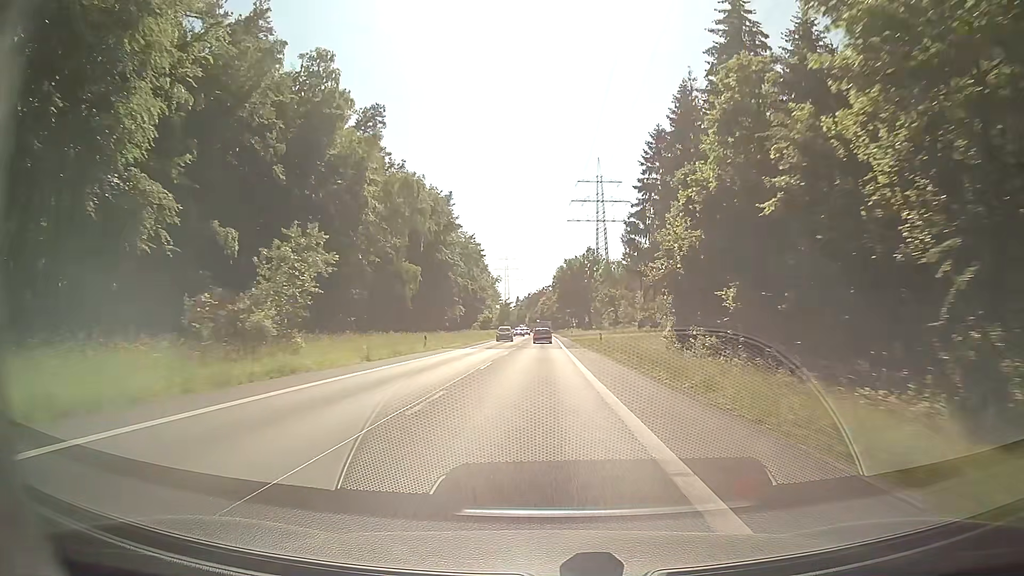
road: secondary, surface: asphalt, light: Day
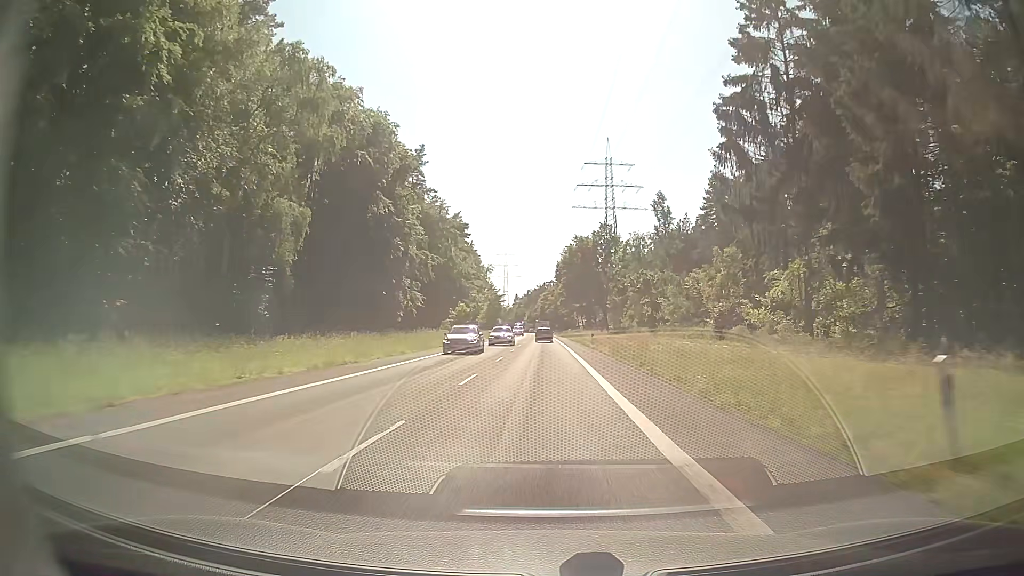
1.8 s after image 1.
(+0.4, +39.0) m; 0°
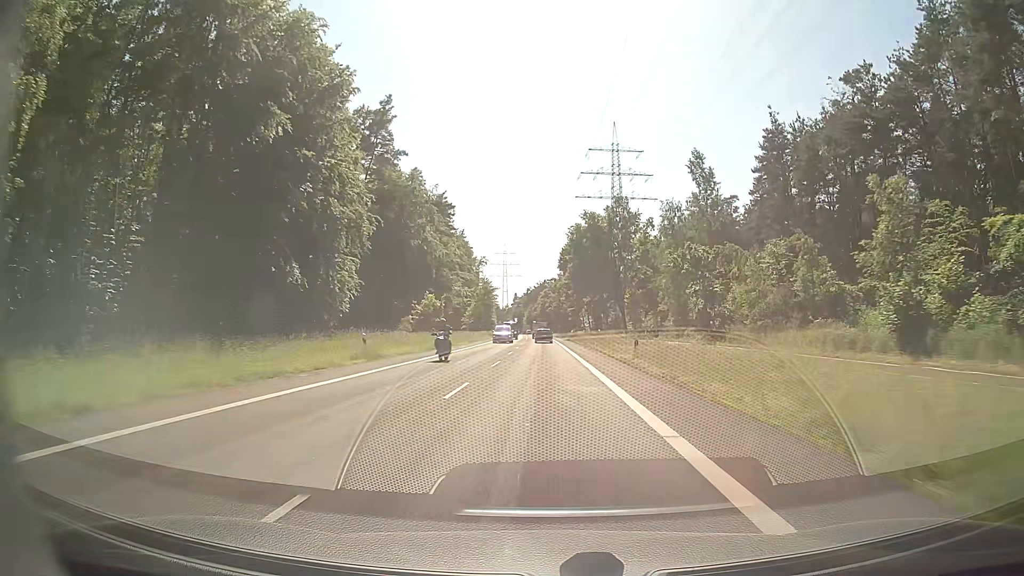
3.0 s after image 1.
(0.0, +25.9) m; 0°
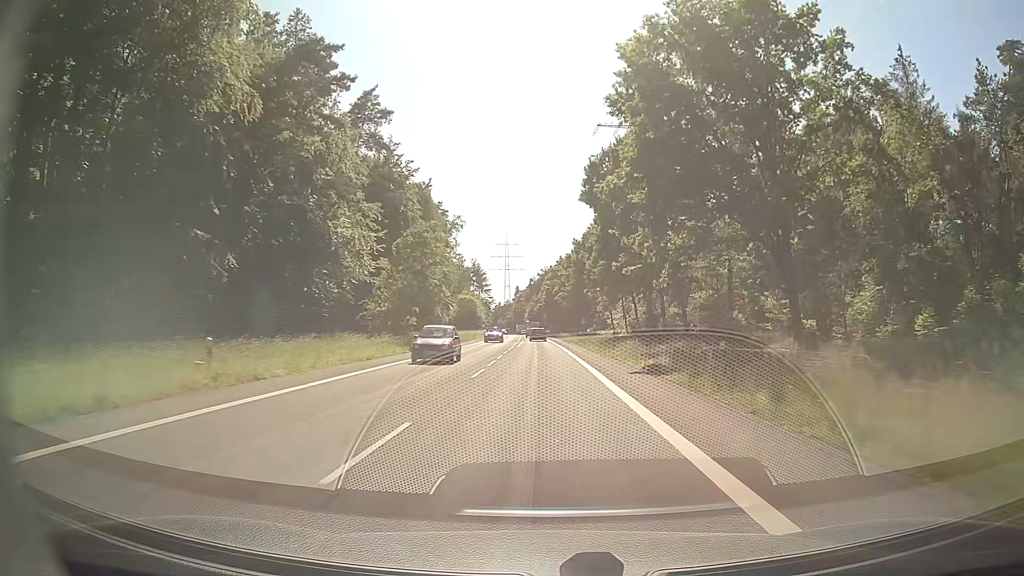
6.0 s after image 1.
(0.0, +64.3) m; 0°
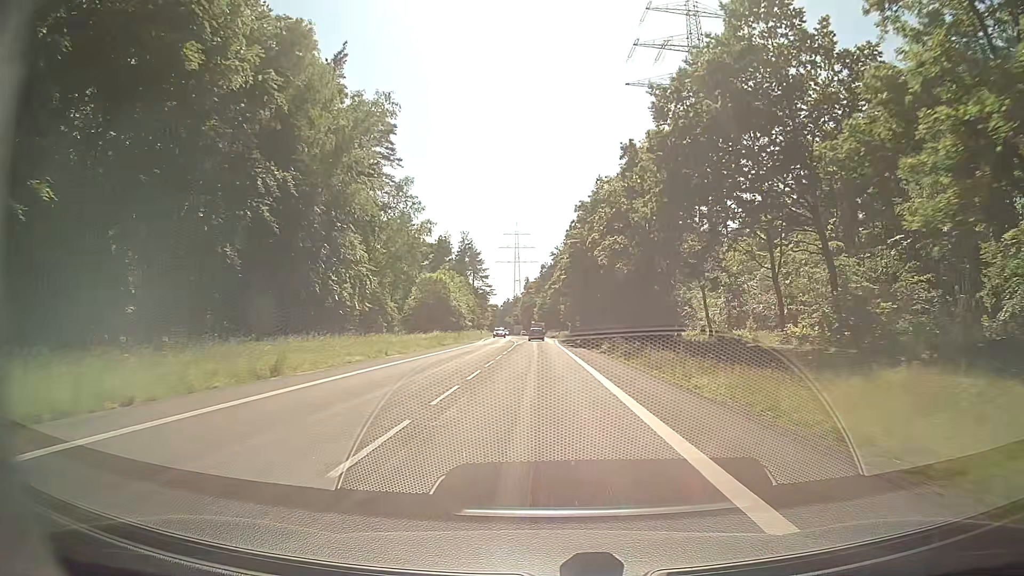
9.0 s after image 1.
(-0.8, +63.4) m; -1°
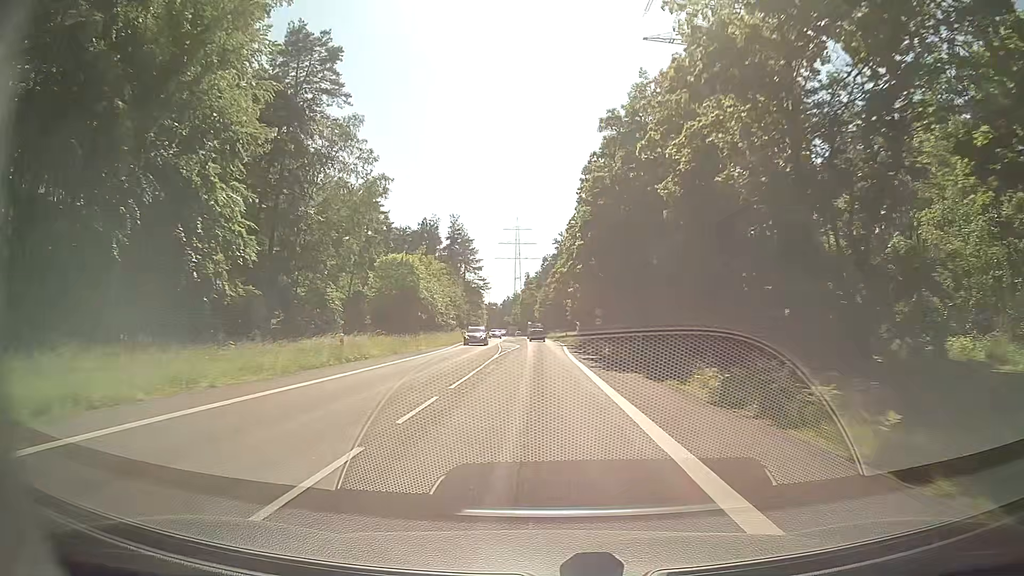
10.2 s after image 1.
(+0.1, +25.1) m; 0°
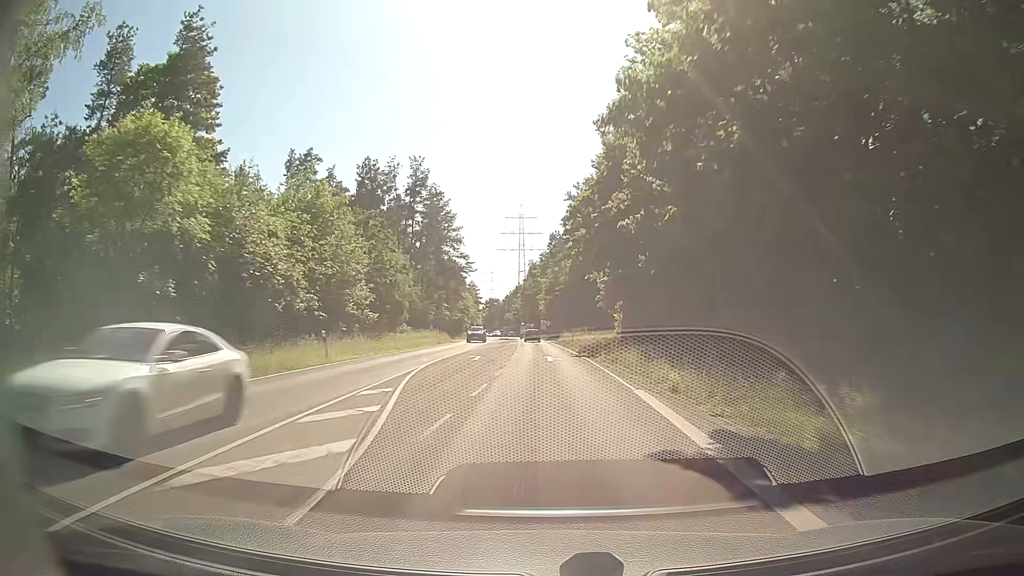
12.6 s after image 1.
(-0.2, +49.9) m; 0°
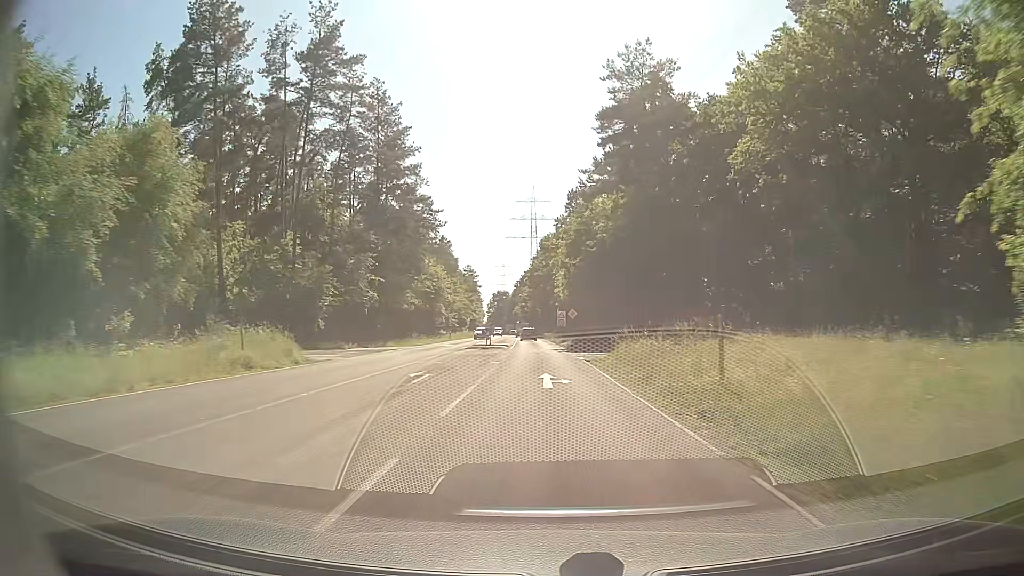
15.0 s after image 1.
(-0.8, +49.7) m; -1°
(0, +10) (0, +20) (0, +30) (-1, +40) (-1, +50) (-1, +60) (-2, +70) (-2, +80) (-3, +90) (-3, +100) m
